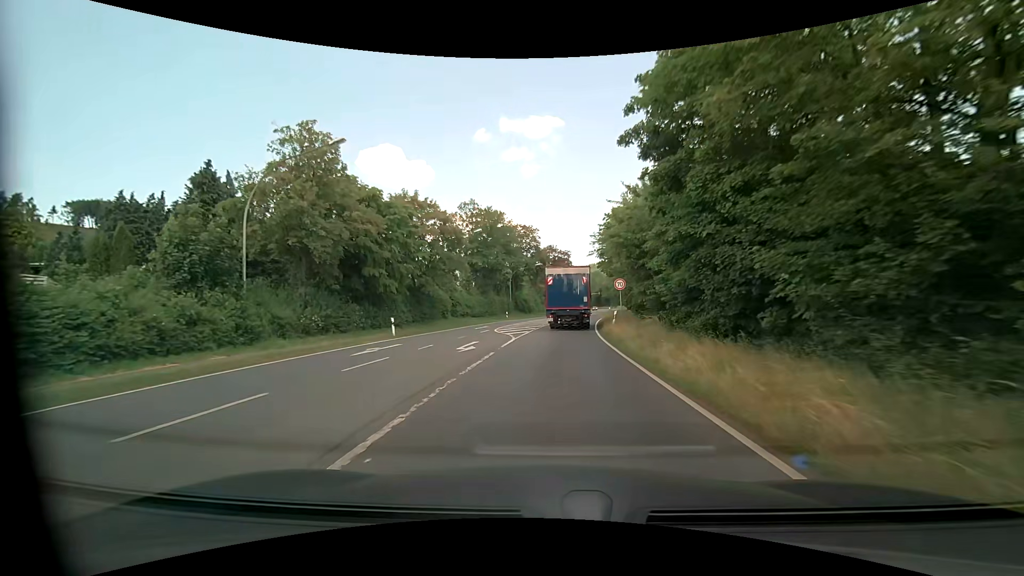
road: primary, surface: asphalt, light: Day
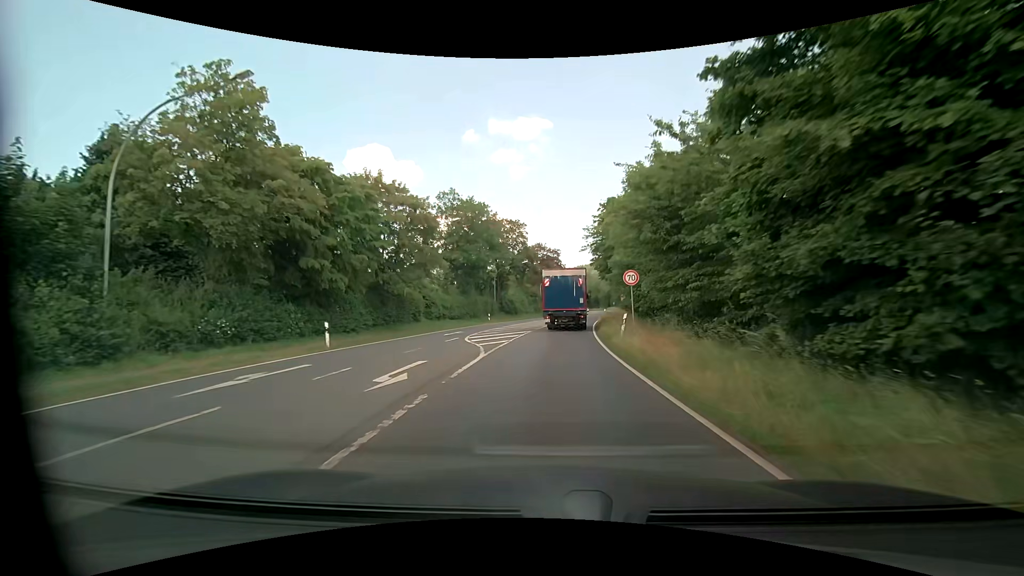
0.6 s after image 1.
(+0.1, +7.2) m; +1°
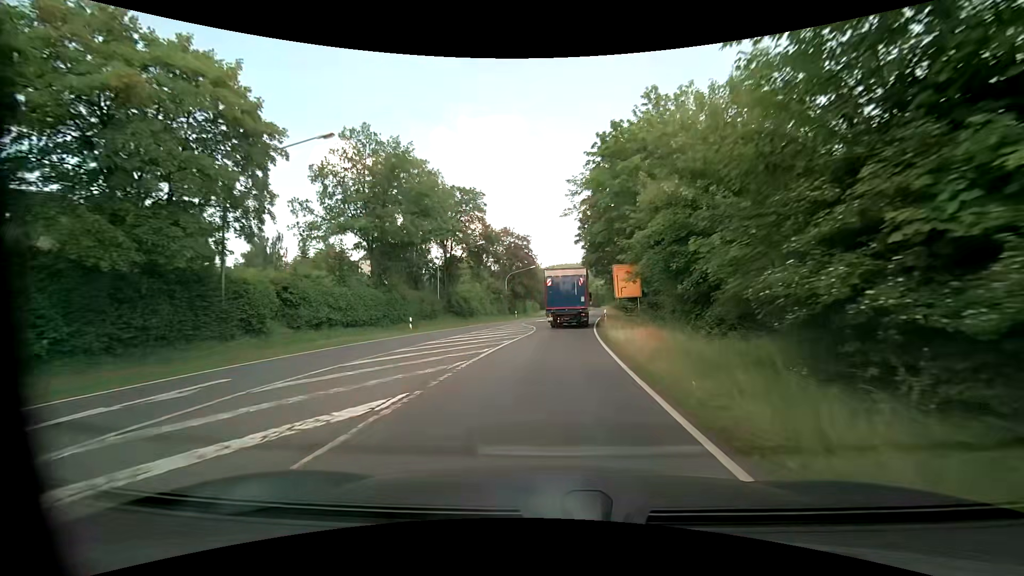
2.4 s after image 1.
(+0.8, +22.7) m; +4°
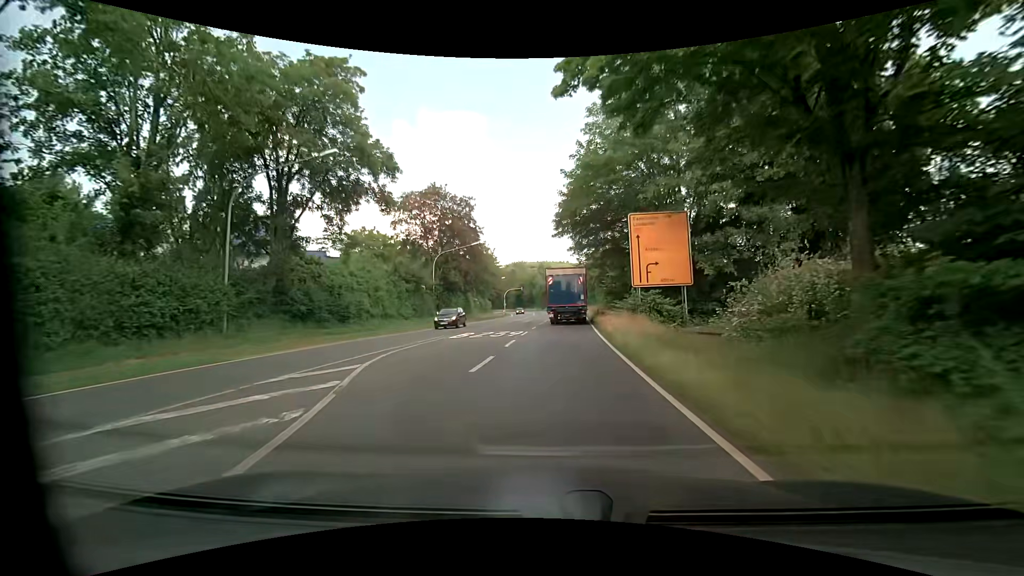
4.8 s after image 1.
(+1.3, +31.0) m; +4°
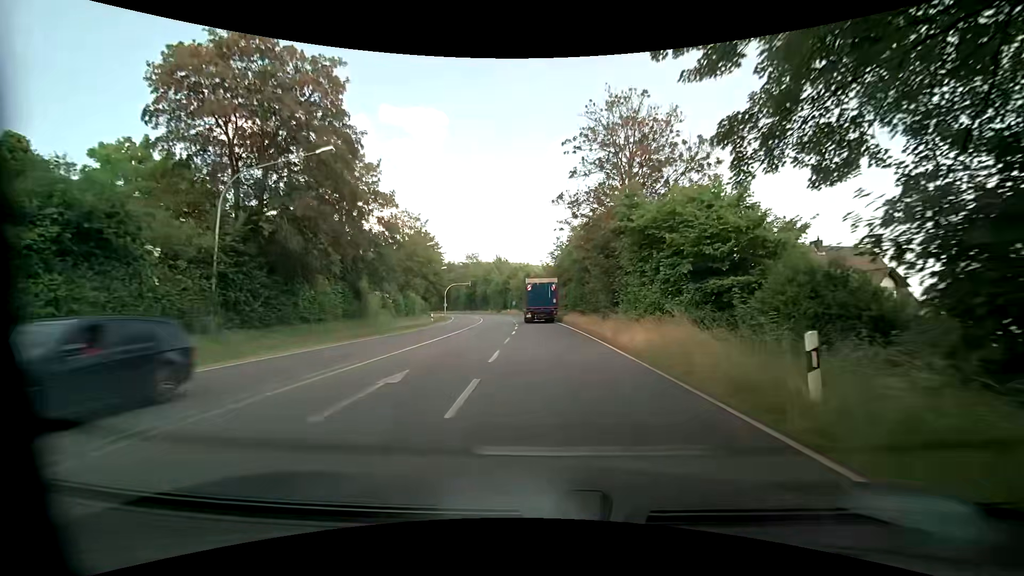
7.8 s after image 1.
(+0.7, +34.3) m; +6°
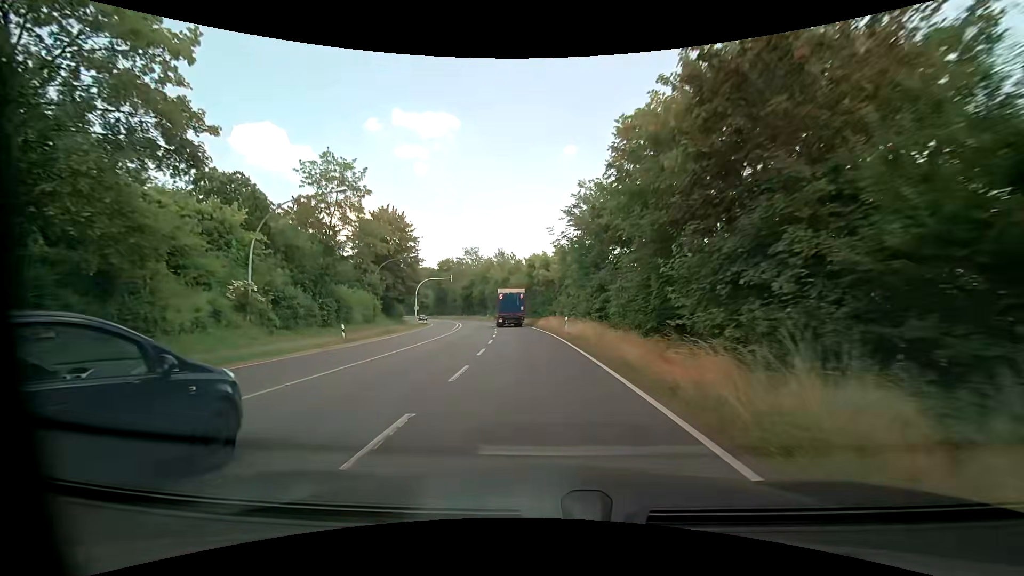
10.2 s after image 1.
(0.0, +27.1) m; -1°
